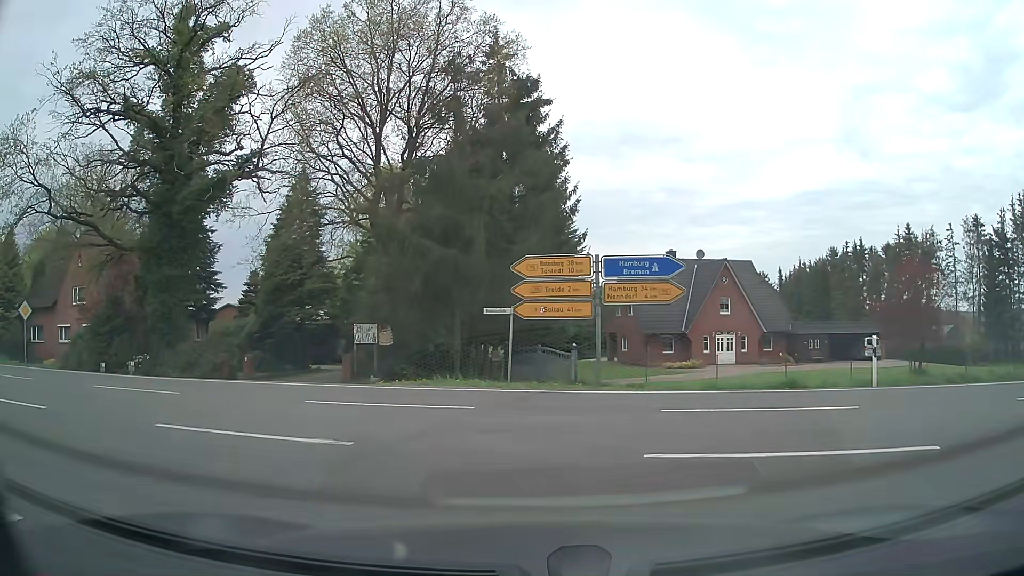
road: tertiary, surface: asphalt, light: Day
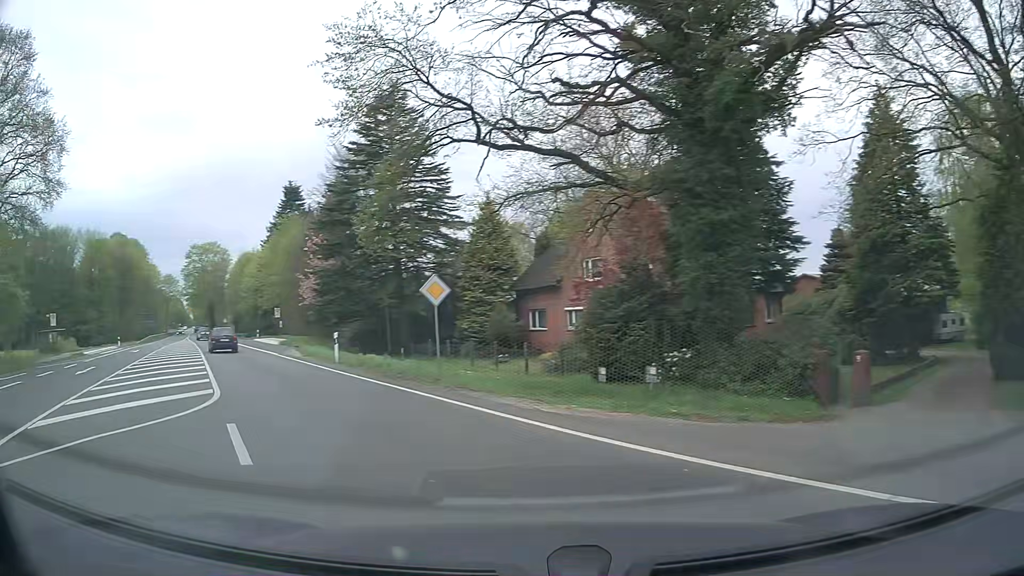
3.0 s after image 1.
(-5.4, +12.4) m; -50°
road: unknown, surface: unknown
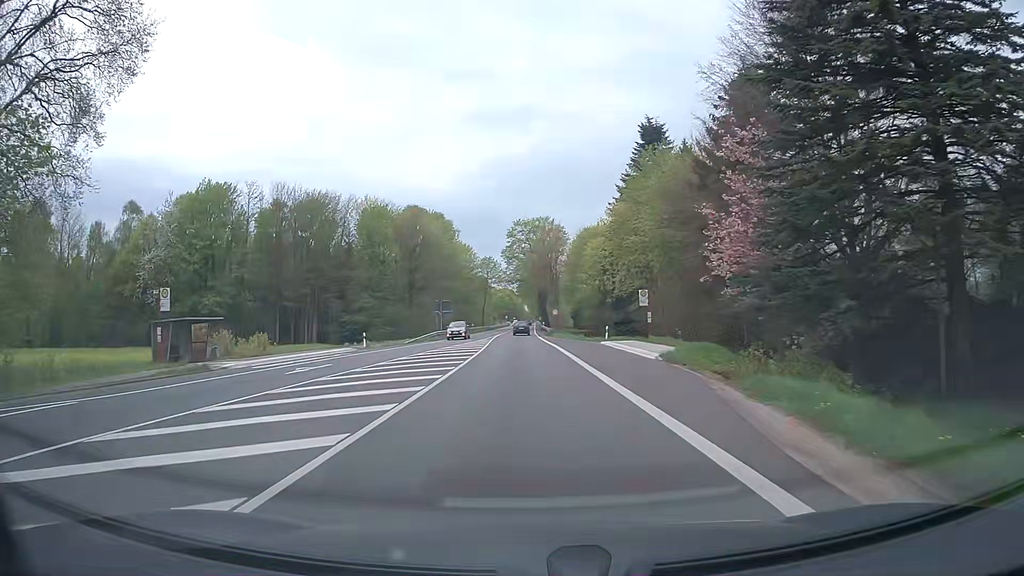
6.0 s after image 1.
(-11.8, +29.1) m; -28°
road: primary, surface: asphalt
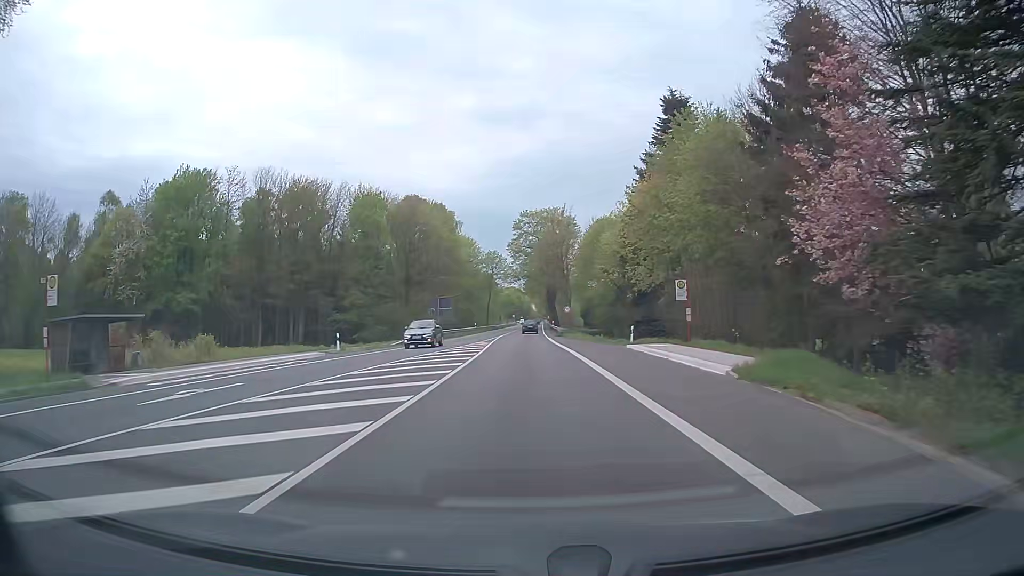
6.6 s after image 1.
(-0.1, +8.9) m; -1°
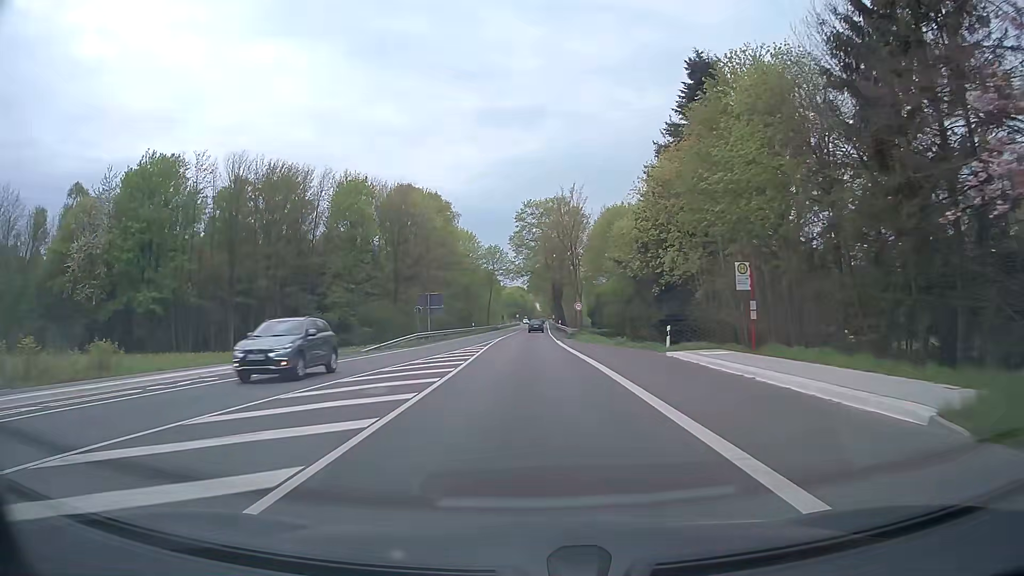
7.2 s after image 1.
(+0.1, +9.7) m; 0°
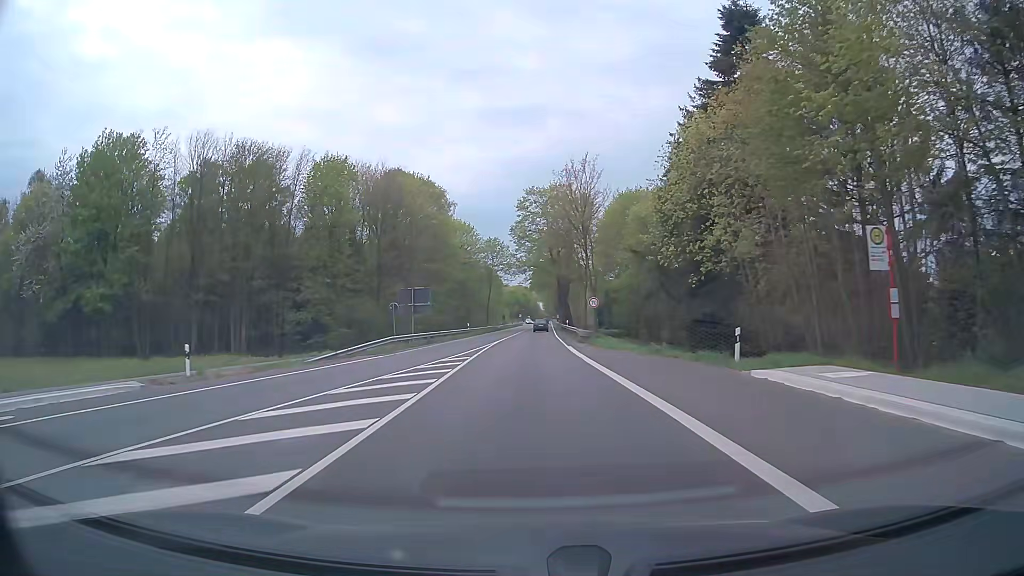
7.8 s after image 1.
(0.0, +10.1) m; 0°
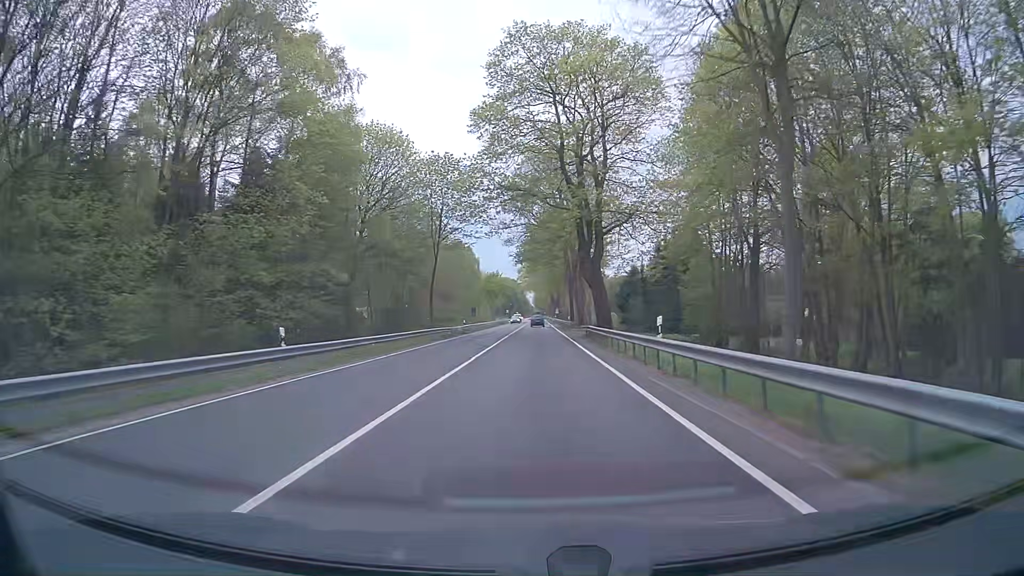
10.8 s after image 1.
(+0.2, +52.6) m; +1°
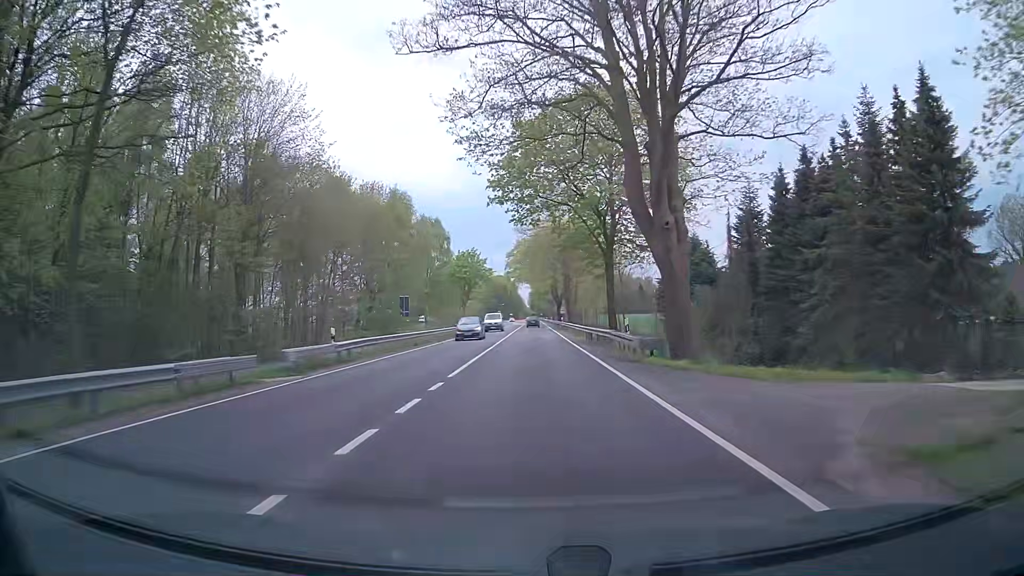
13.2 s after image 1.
(+0.1, +42.6) m; 0°
(0, +10) (0, +20) (0, +30) (0, +40) (0, +50) (0, +60) (0, +70) (0, +80) (0, +90) (0, +100) m
